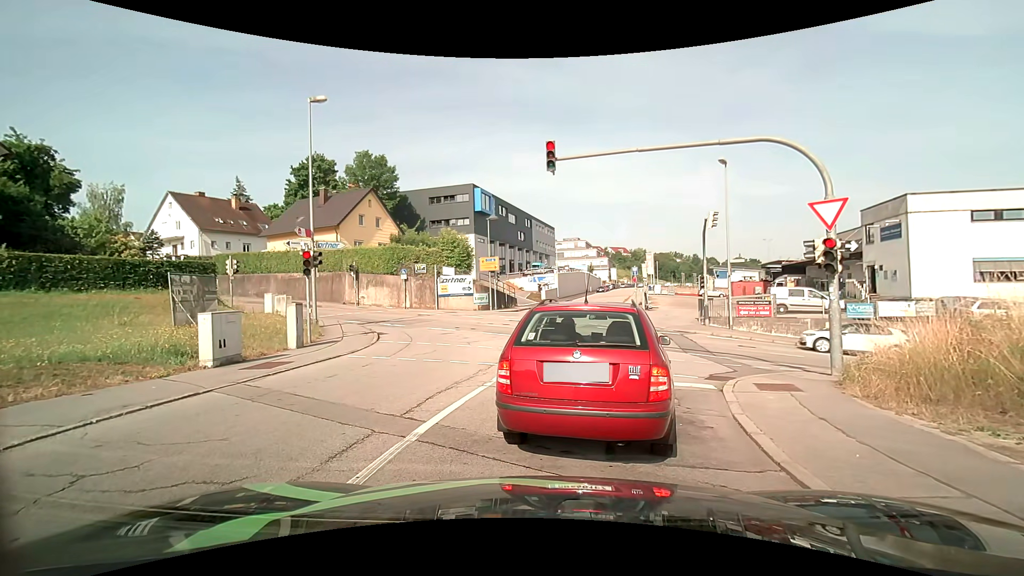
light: Day
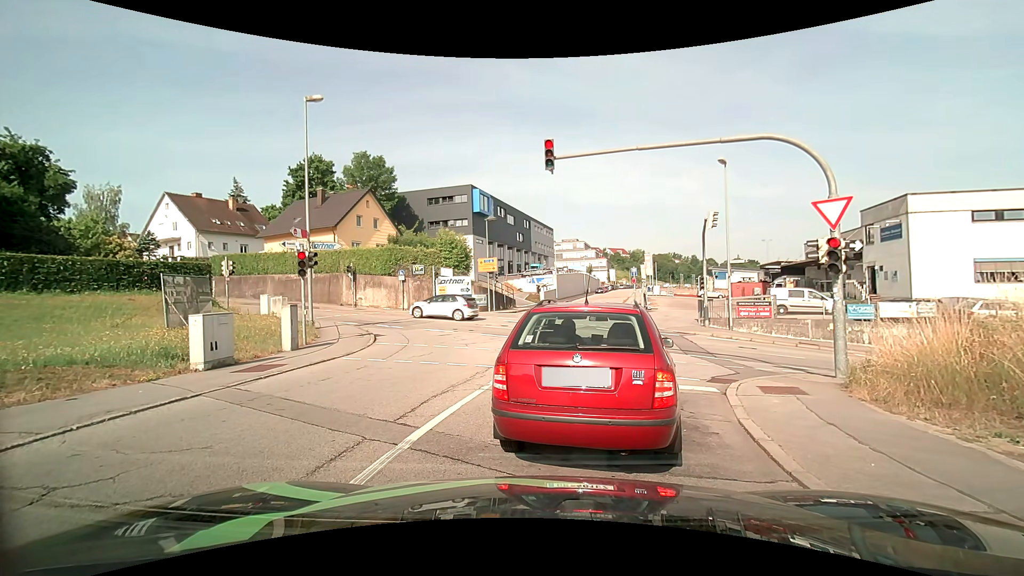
(0.0, +0.3) m; 0°
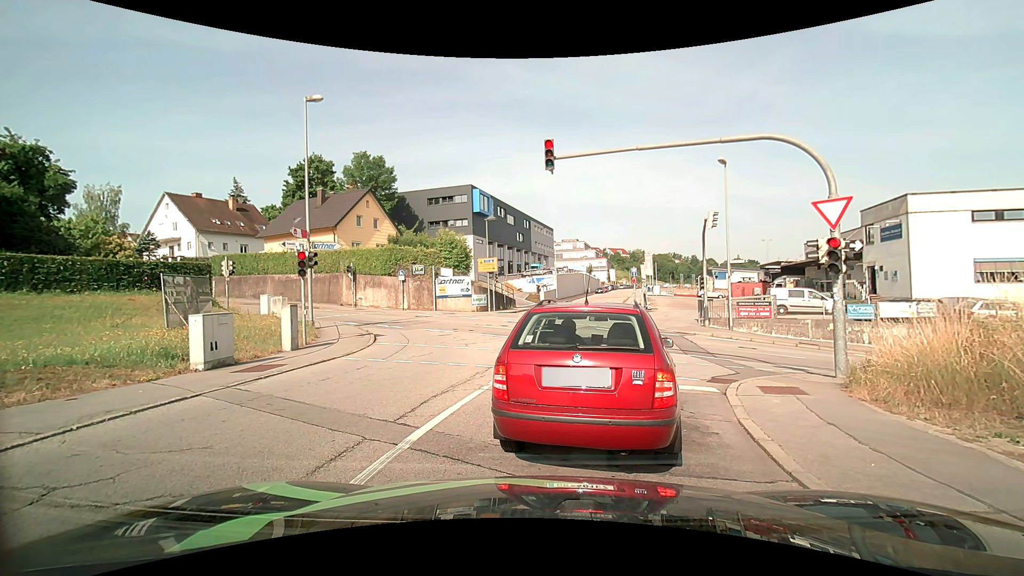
(0.0, 0.0) m; 0°
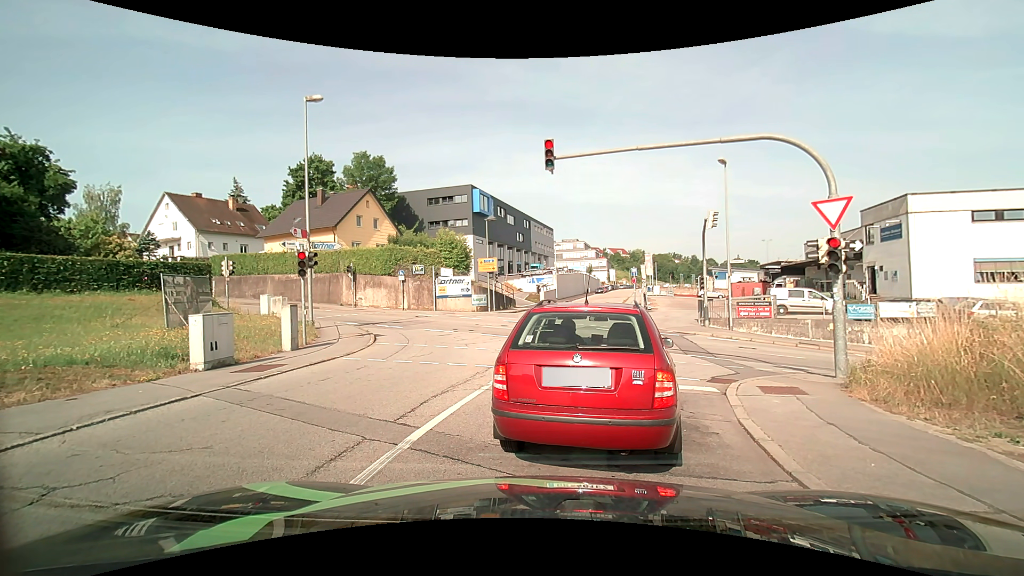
(0.0, 0.0) m; 0°
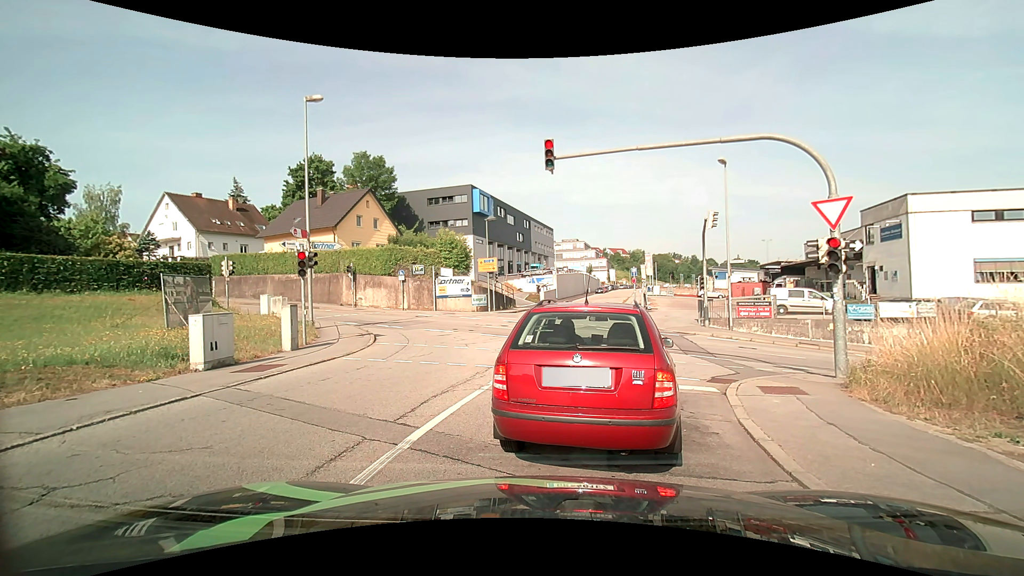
(0.0, 0.0) m; 0°
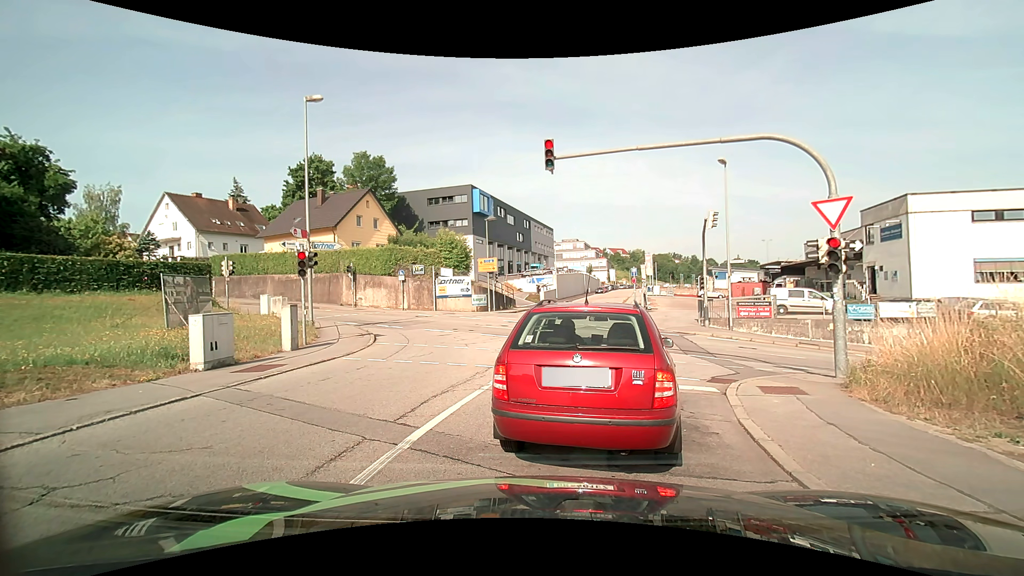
(0.0, 0.0) m; 0°
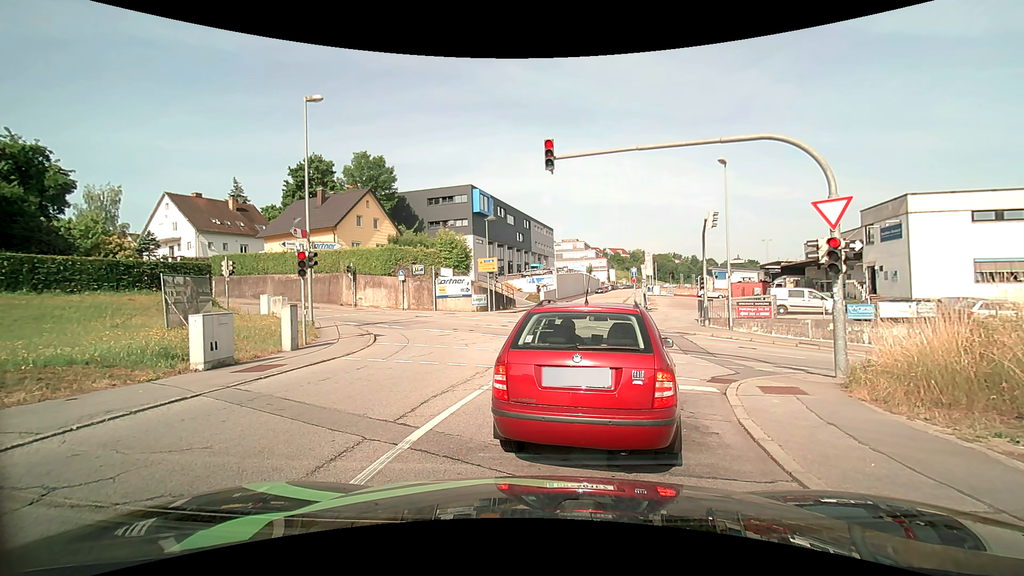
(0.0, 0.0) m; 0°
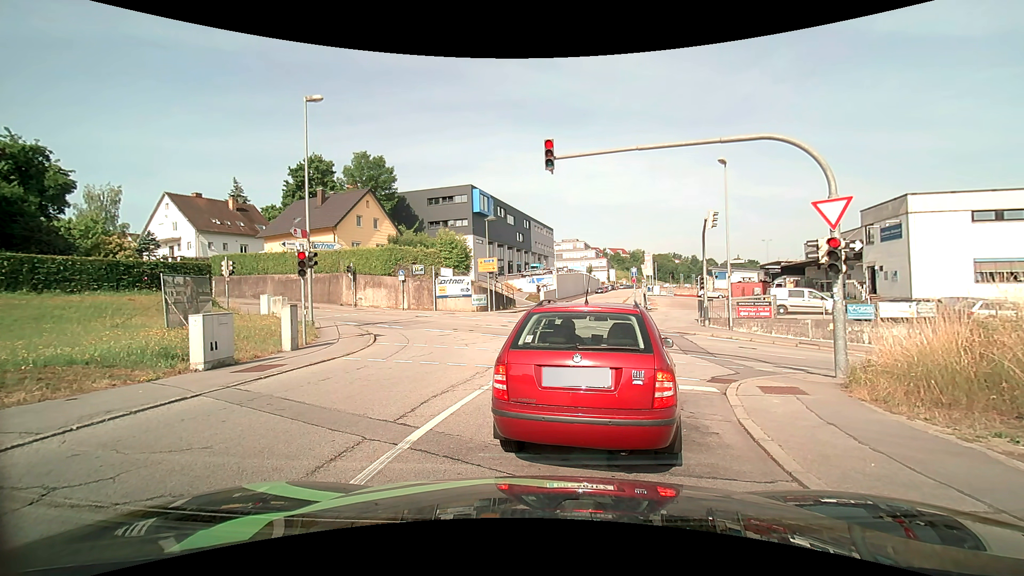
(0.0, 0.0) m; 0°
(0, +10) (+1, +20) (+2, +30) (+3, +40) (+5, +50) (+7, +59) (+9, +69) (+11, +79) (+13, +89) (+15, +99) m
